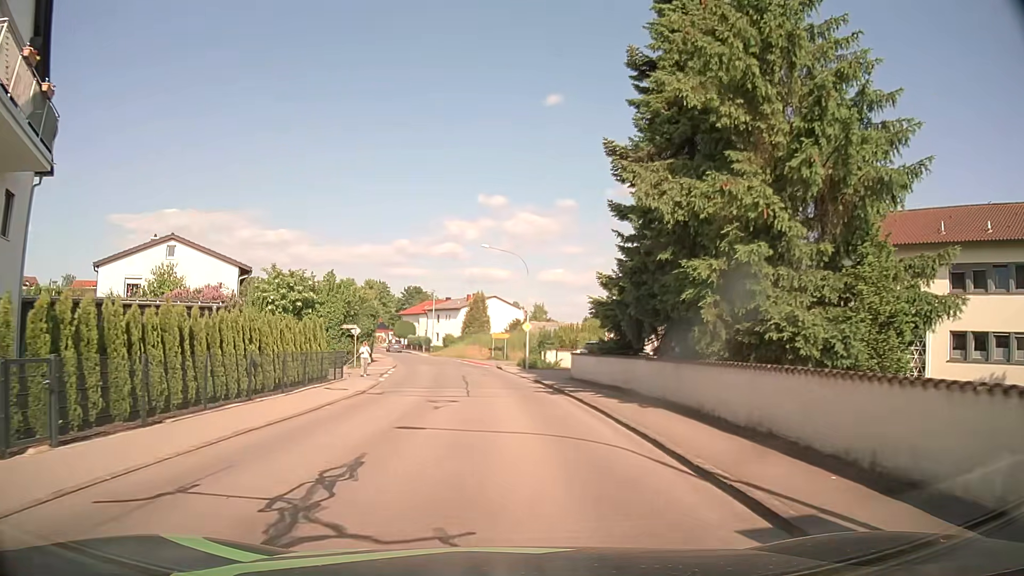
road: residential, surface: asphalt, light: Day
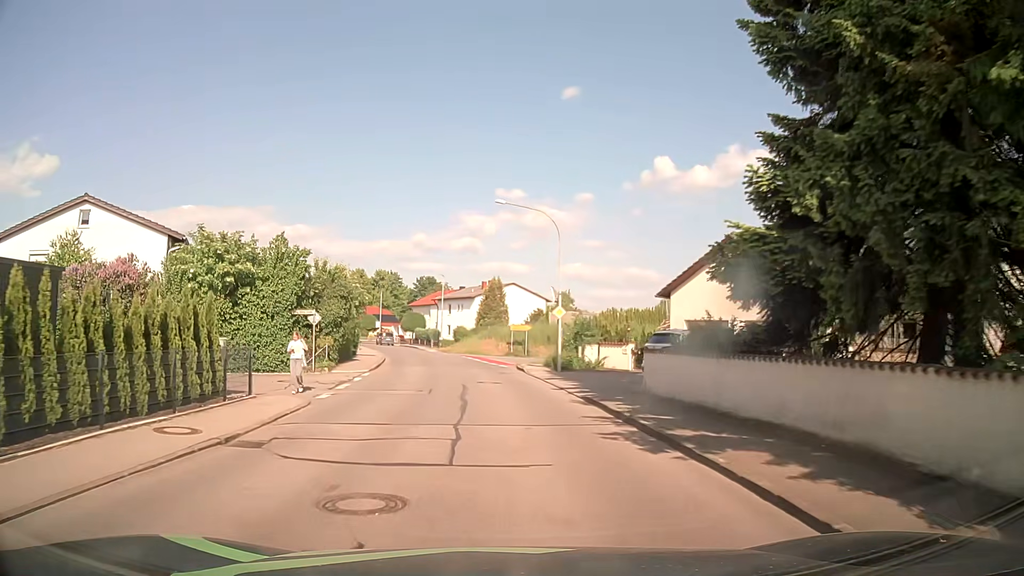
(-0.3, +11.6) m; -2°
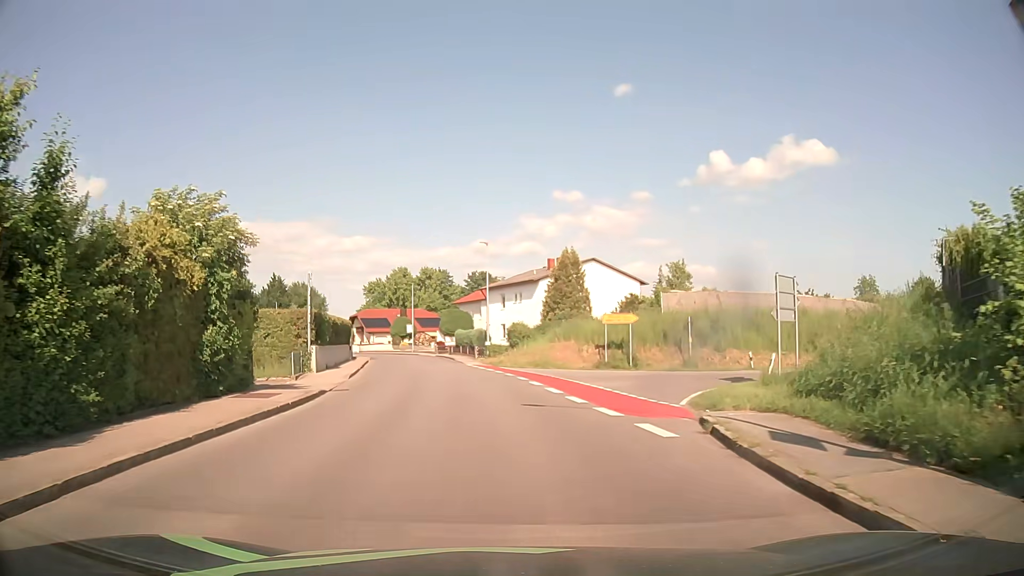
(-1.4, +27.1) m; -5°
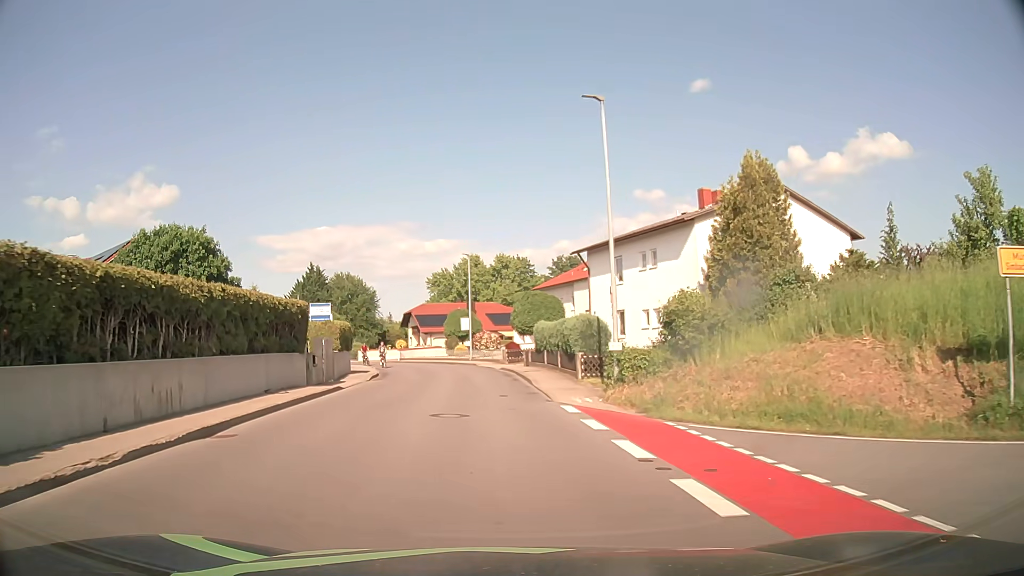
(-1.8, +28.2) m; -7°
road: tertiary
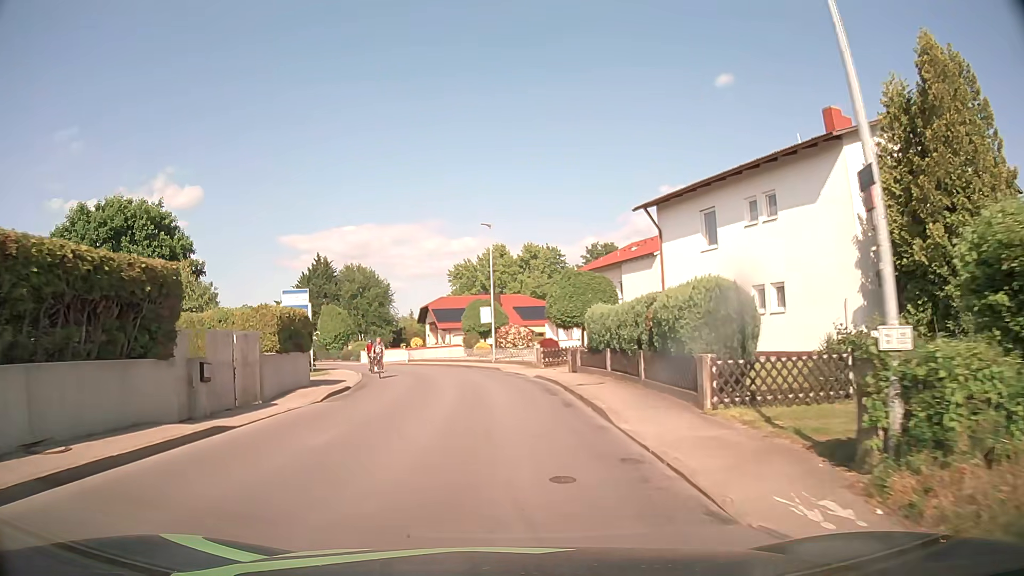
(-0.3, +12.1) m; -2°
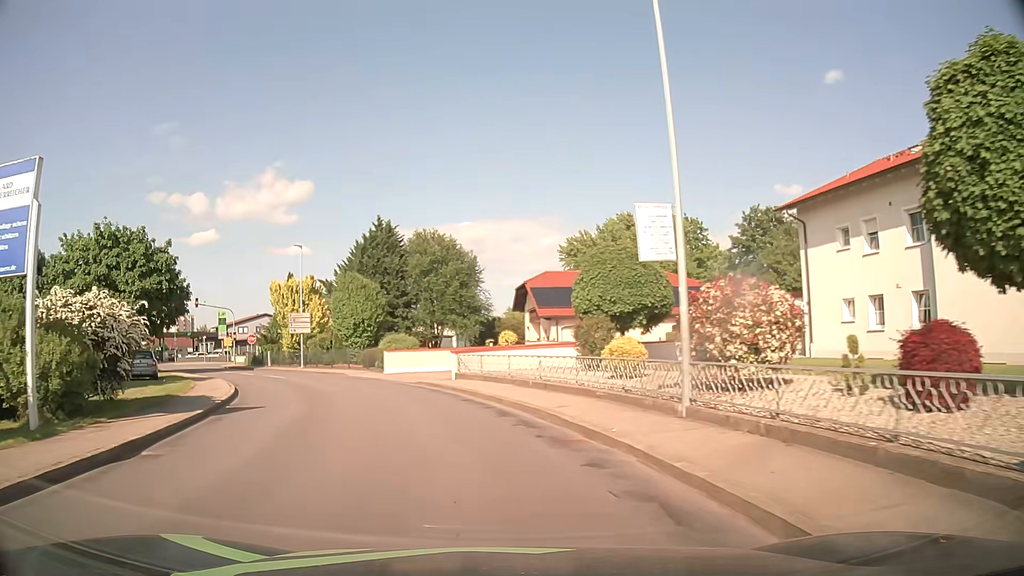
(-1.4, +28.7) m; -9°
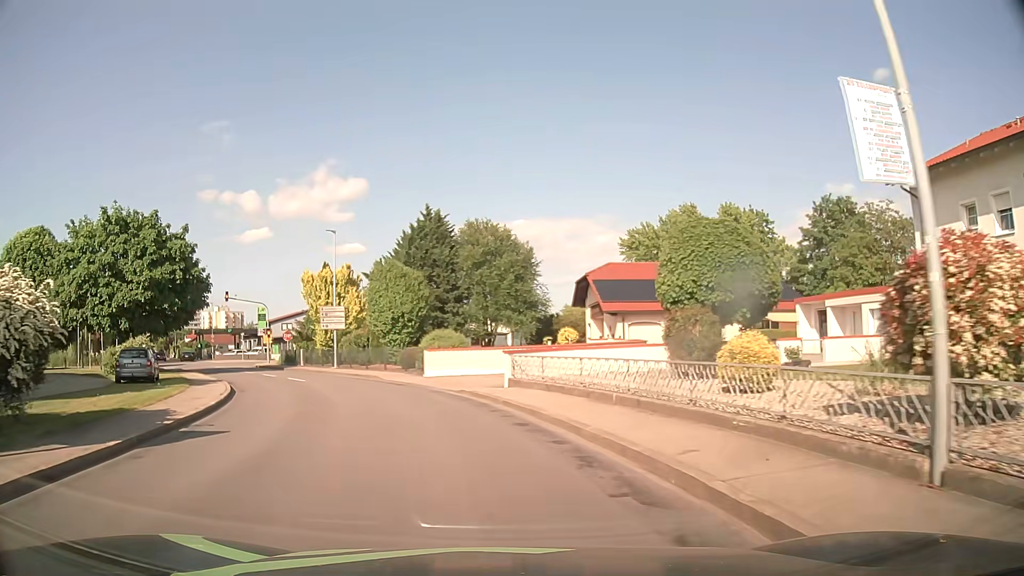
(-0.2, +5.3) m; -5°
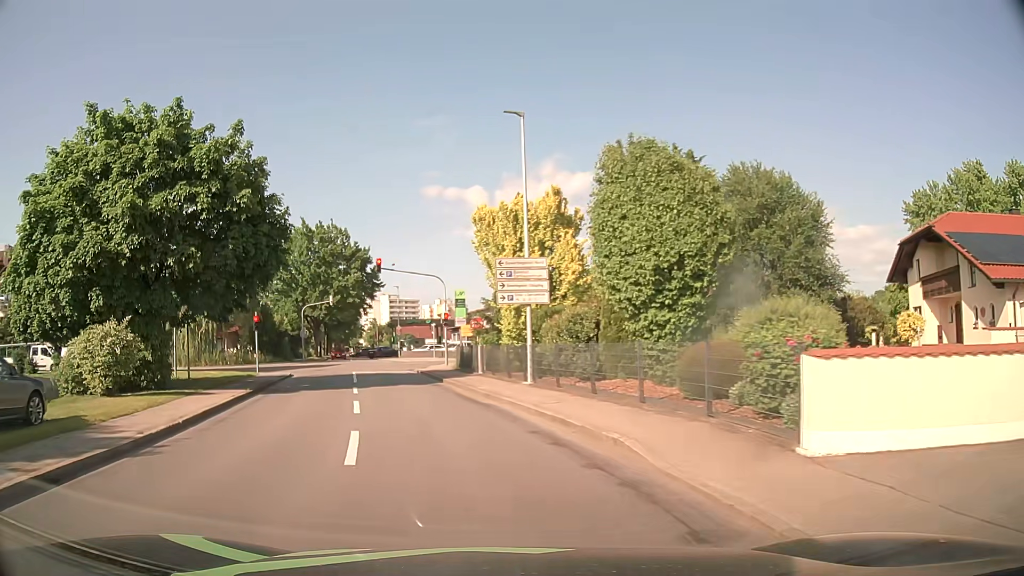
(-3.5, +20.2) m; -20°
